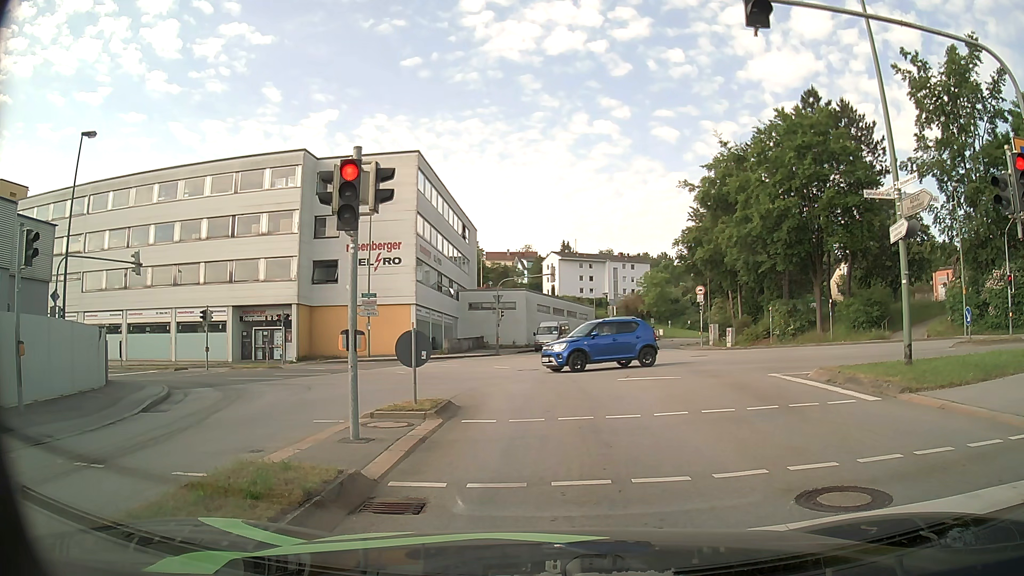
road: tertiary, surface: asphalt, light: Day
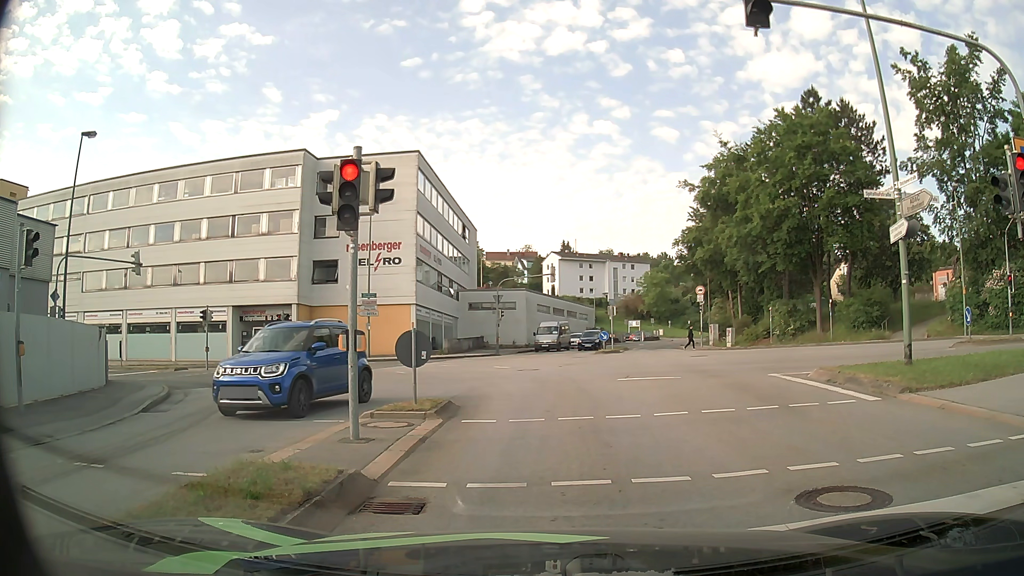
(0.0, 0.0) m; 0°
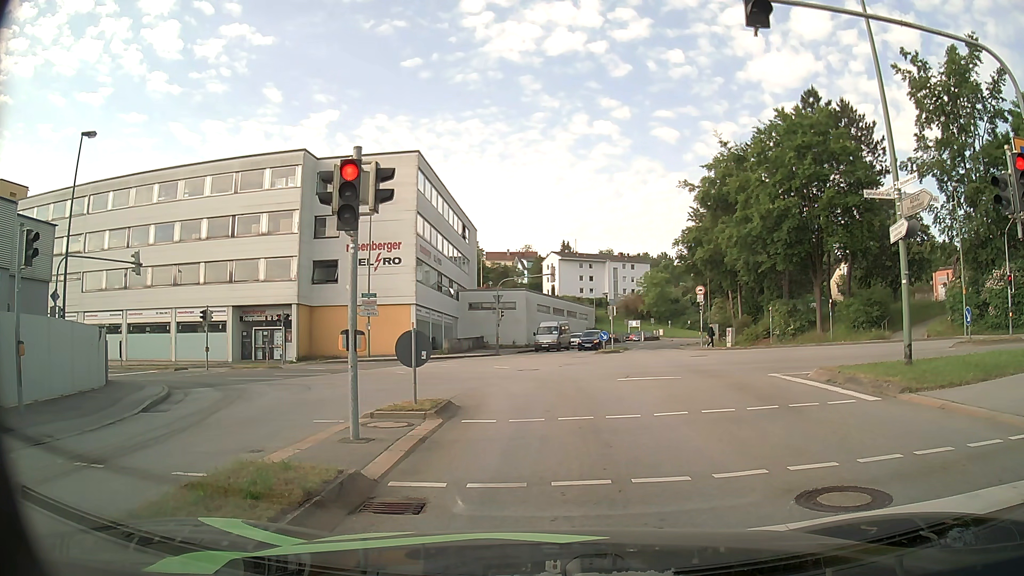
(0.0, 0.0) m; 0°
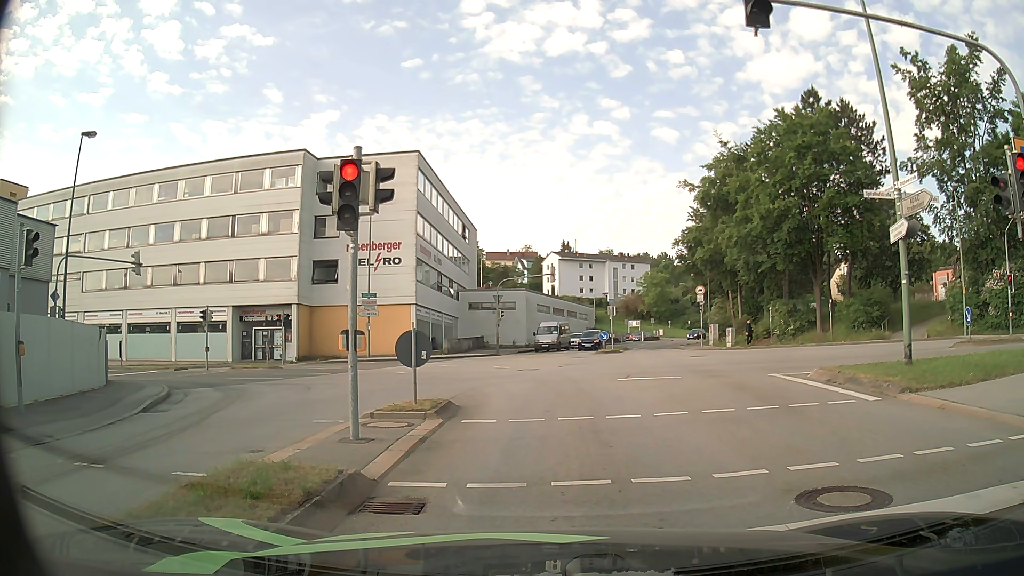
(0.0, 0.0) m; 0°
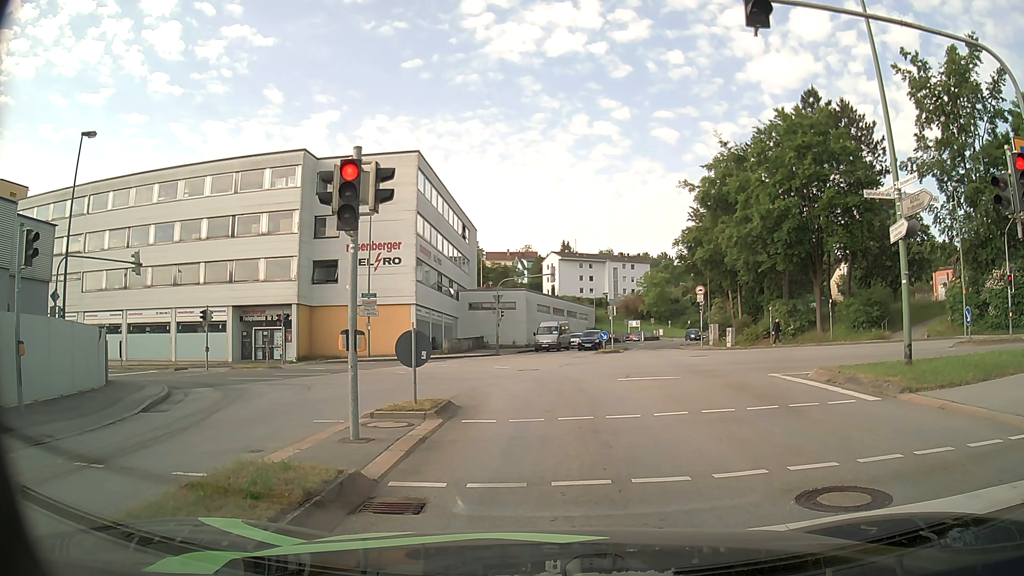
(0.0, 0.0) m; 0°
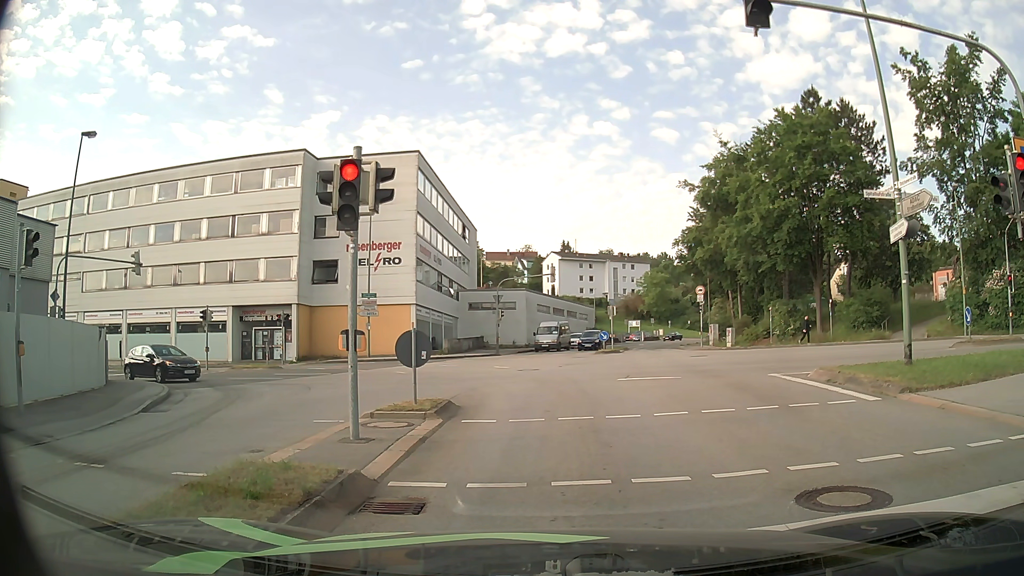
(0.0, 0.0) m; 0°
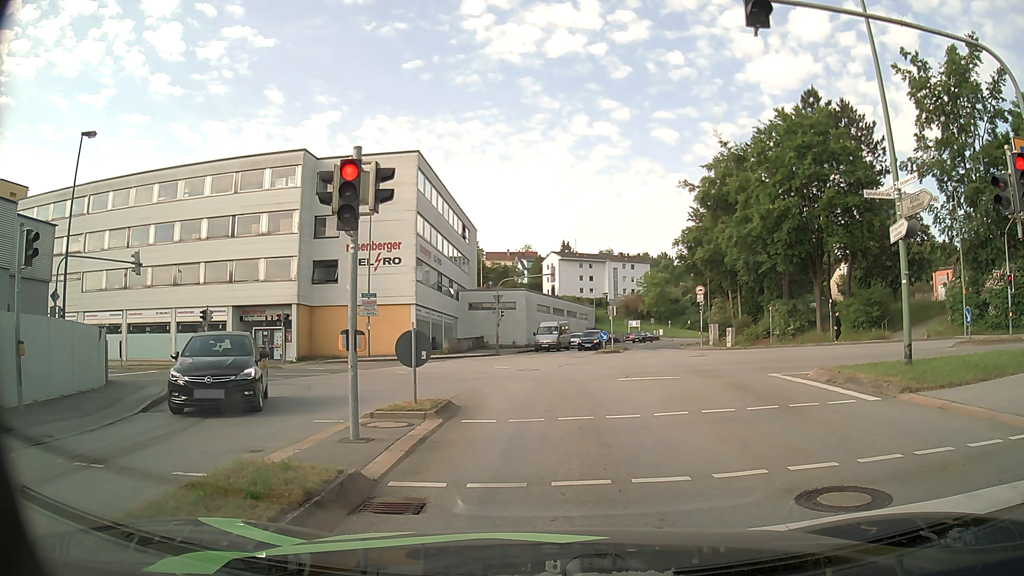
(0.0, 0.0) m; 0°
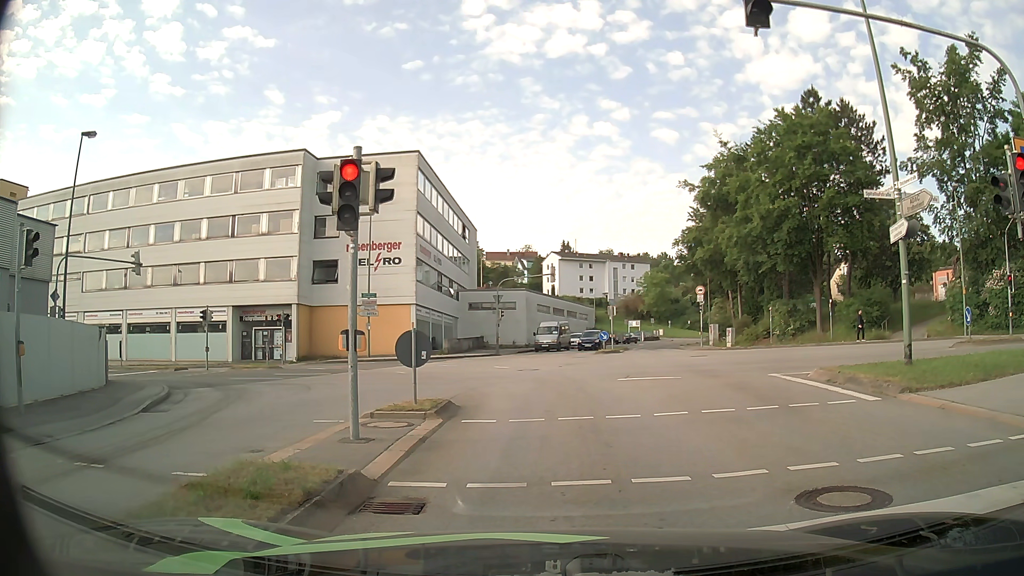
(0.0, 0.0) m; 0°
